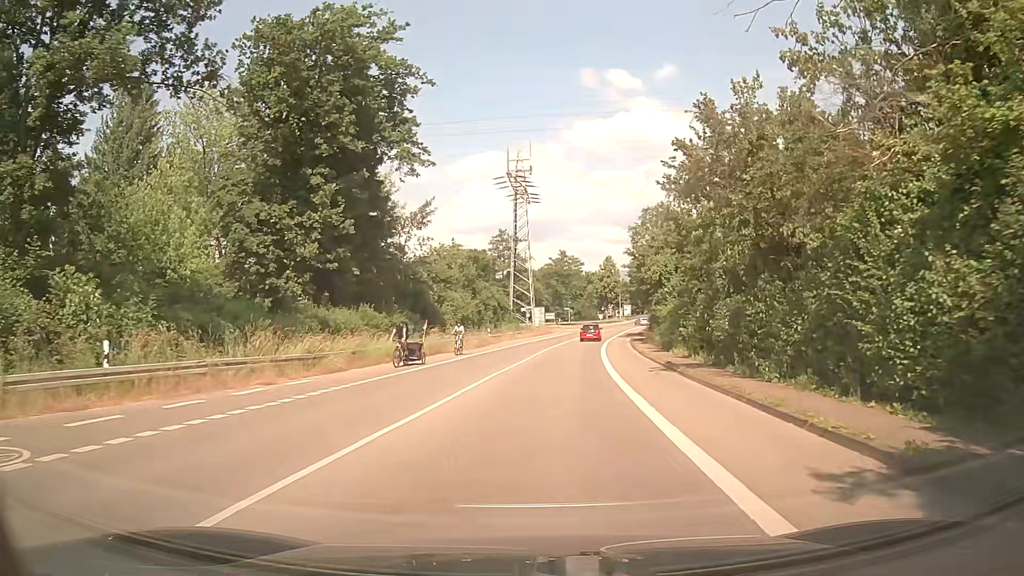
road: tertiary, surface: asphalt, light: Day
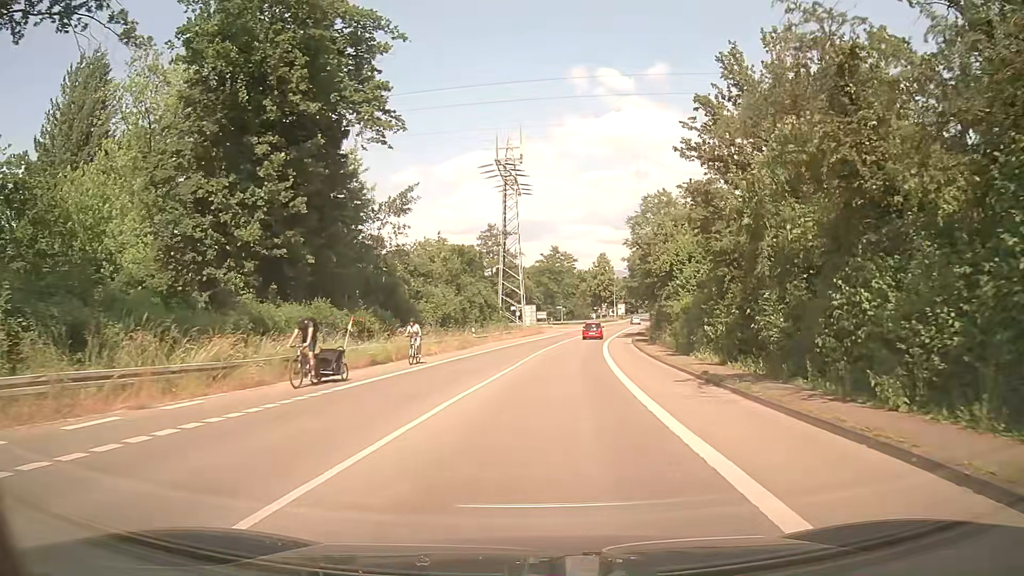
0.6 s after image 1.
(-0.1, +6.3) m; 0°
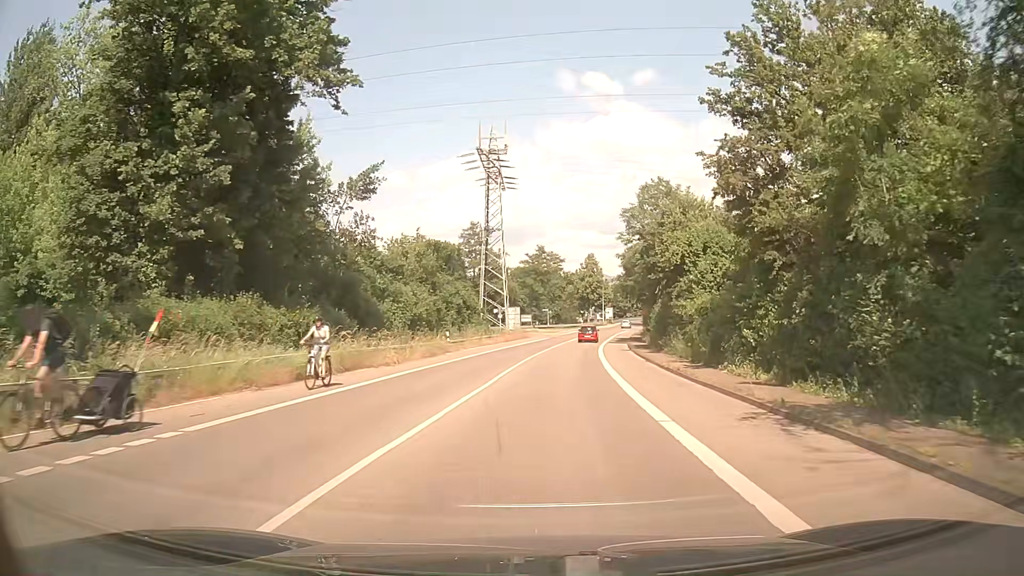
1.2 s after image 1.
(0.0, +6.5) m; +1°
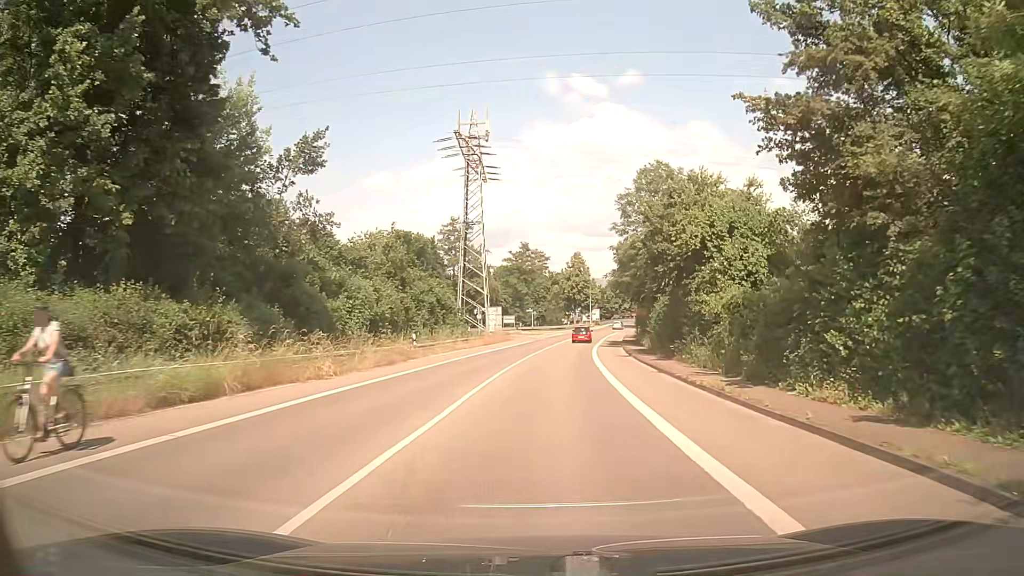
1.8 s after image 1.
(+0.1, +6.6) m; +1°
